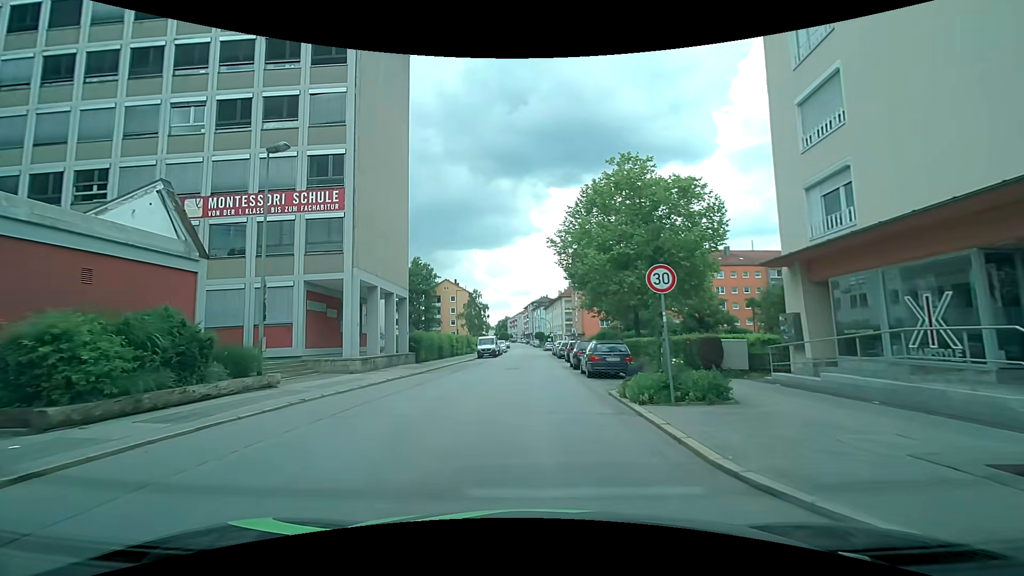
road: tertiary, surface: asphalt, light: Day
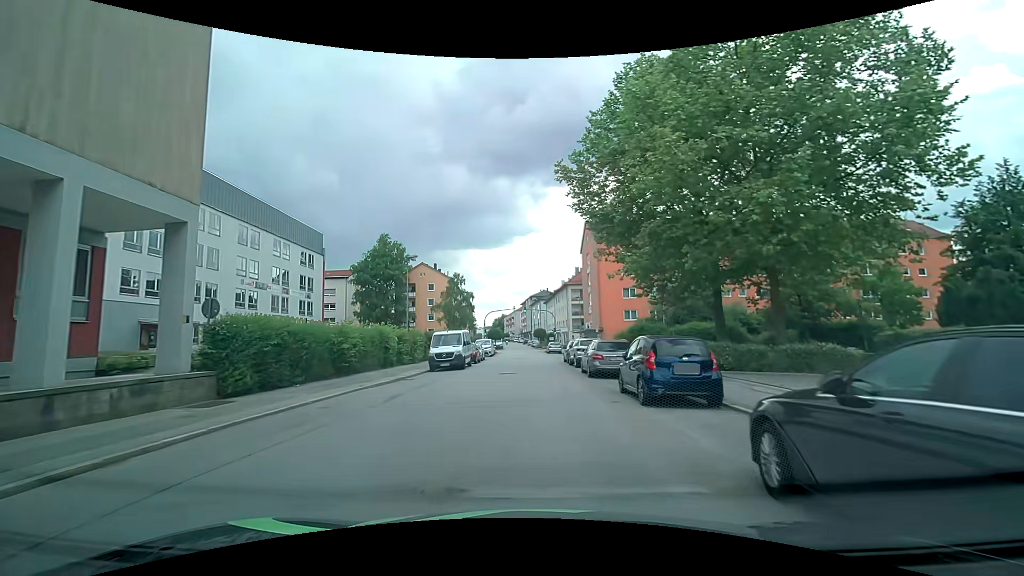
(+0.2, +24.0) m; +1°
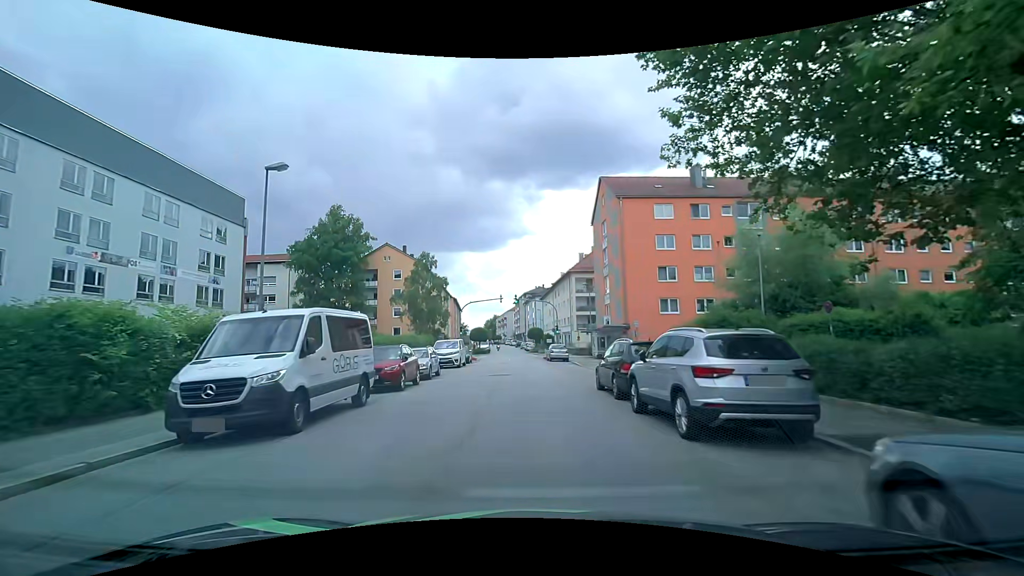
(0.0, +19.9) m; +2°
(0, +10) (0, +20) (-1, +30) (-1, +40) (-2, +50) (-2, +60) (-3, +70) (-4, +80) (-5, +90) (-6, +100) m
